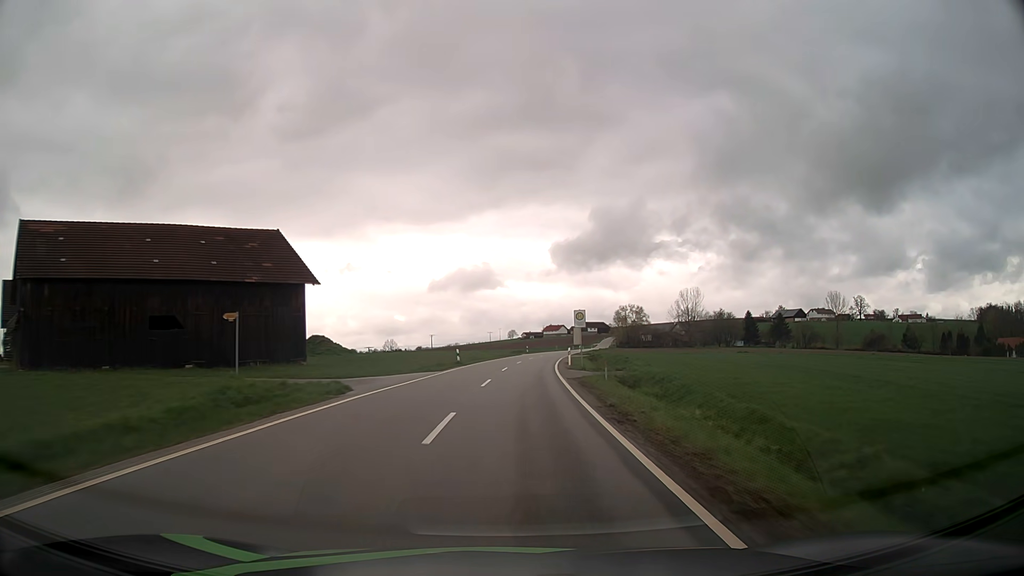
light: Day
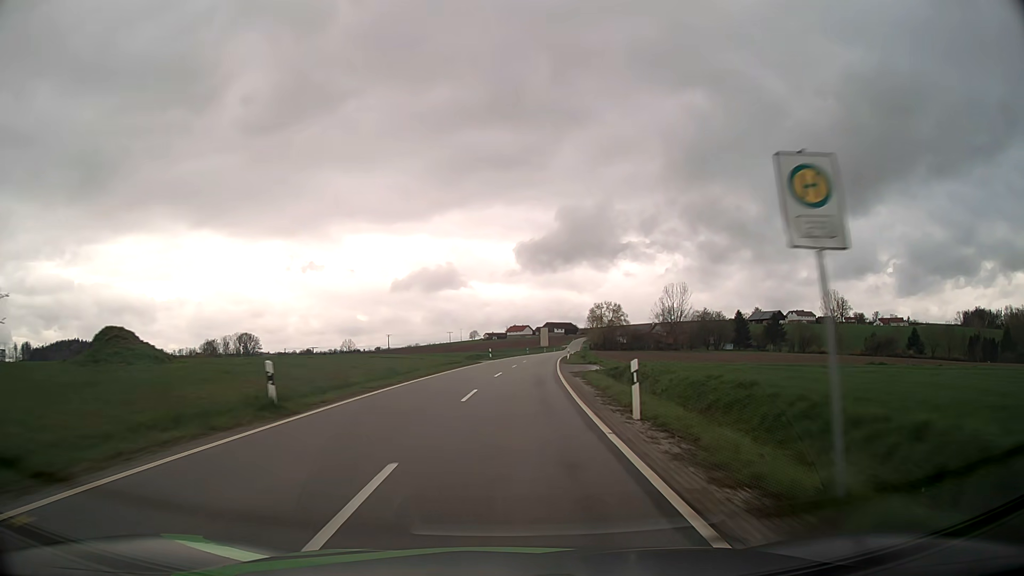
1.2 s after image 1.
(+0.9, +29.8) m; +3°
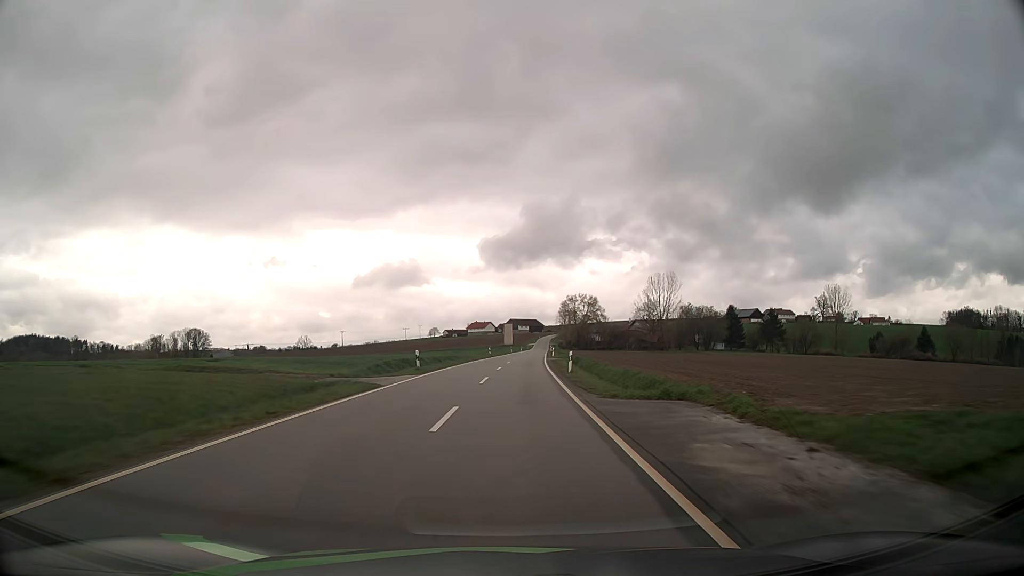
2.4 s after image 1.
(+0.9, +29.8) m; +3°
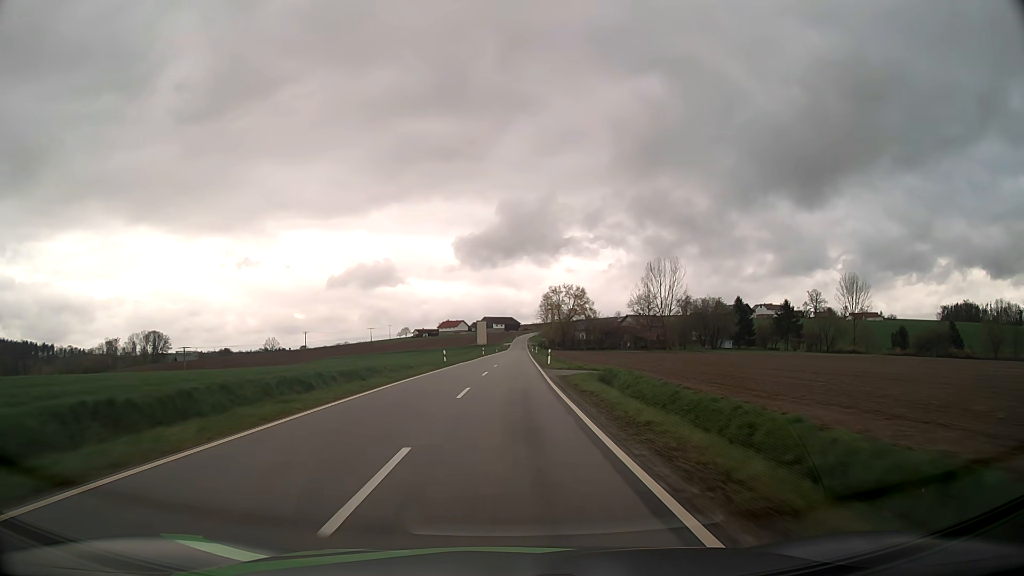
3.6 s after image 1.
(+0.6, +29.9) m; +2°
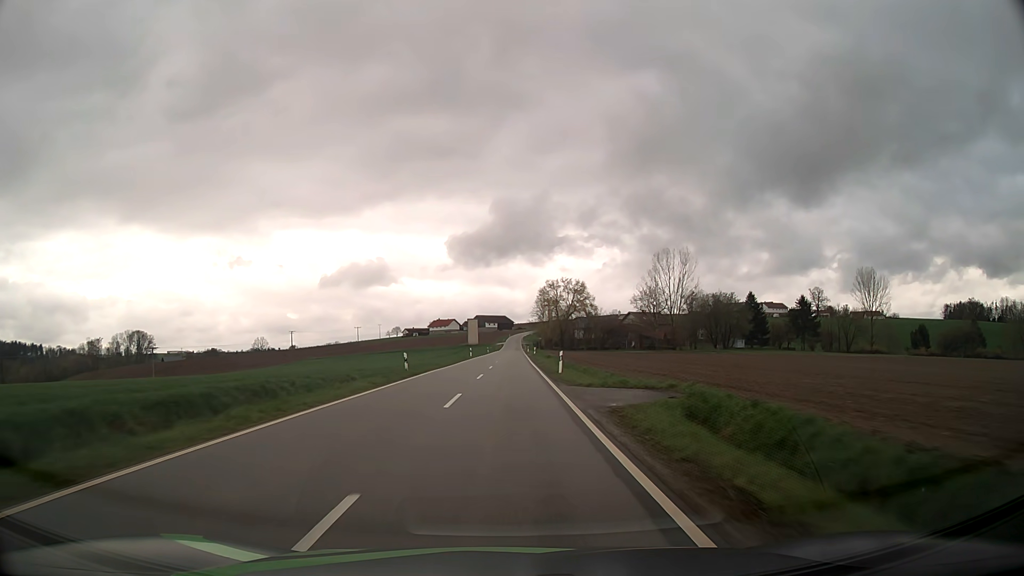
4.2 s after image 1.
(+0.1, +15.0) m; +1°
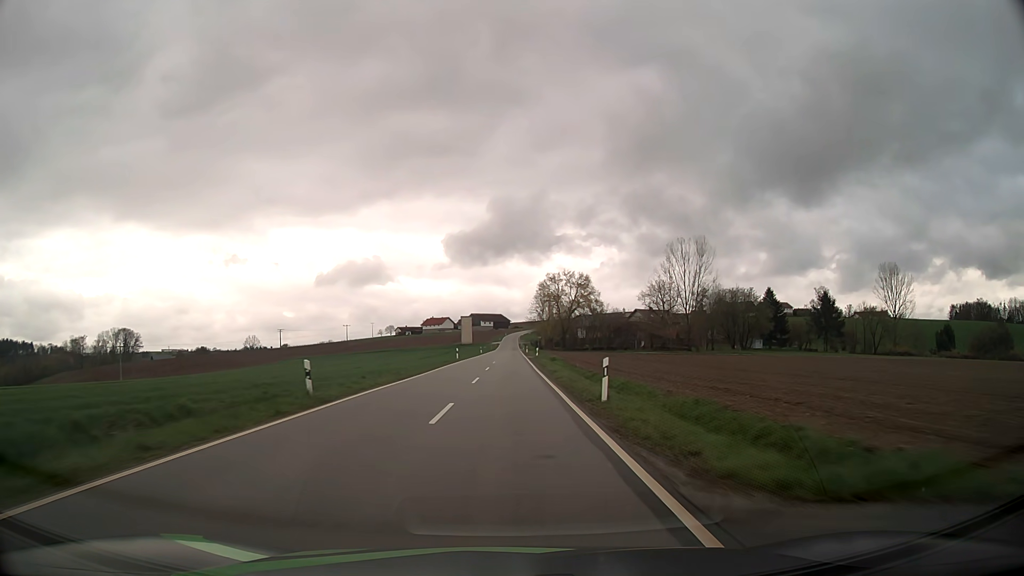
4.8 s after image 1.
(0.0, +15.0) m; 0°
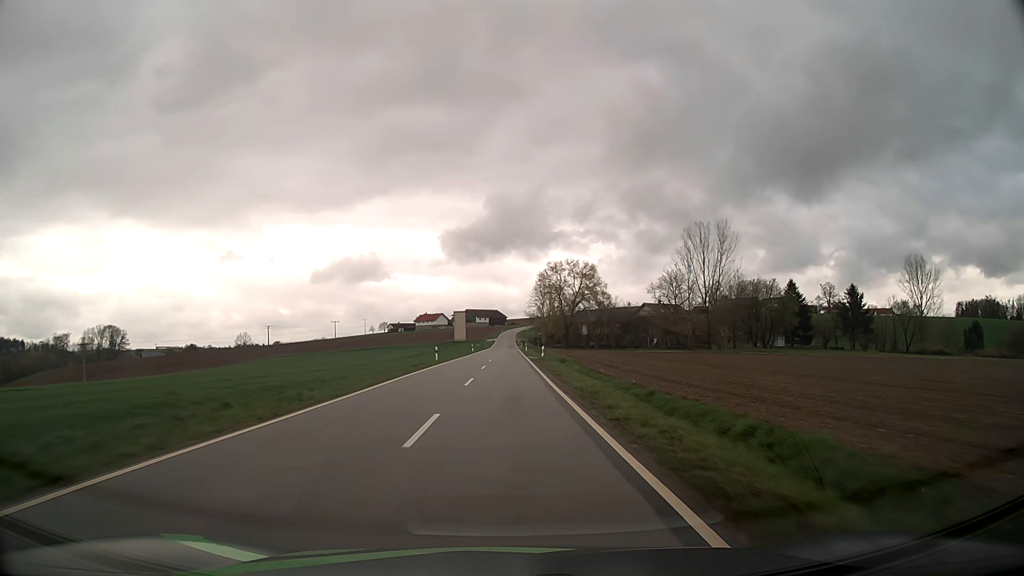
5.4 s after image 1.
(0.0, +15.0) m; 0°
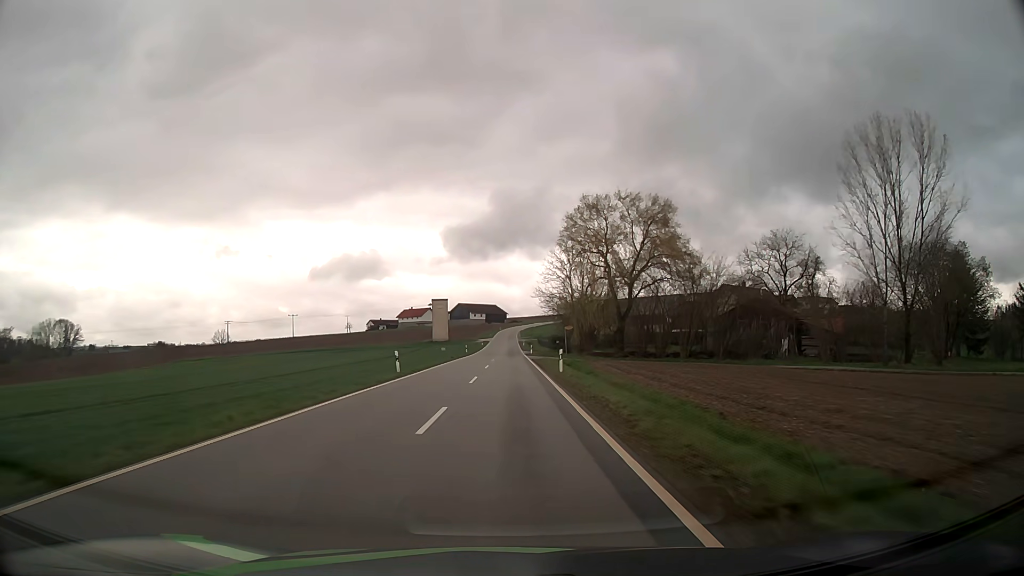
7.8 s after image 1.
(+0.1, +59.9) m; 0°
(0, +10) (0, +20) (0, +30) (0, +40) (0, +50) (0, +60) (0, +70) (0, +80) (0, +90) (0, +100) m
